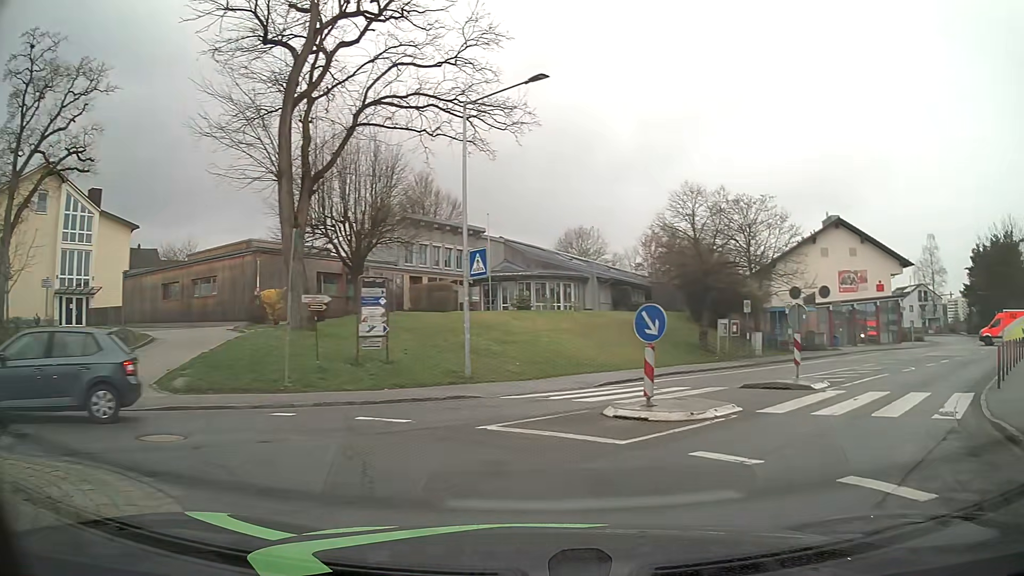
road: tertiary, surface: asphalt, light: Day
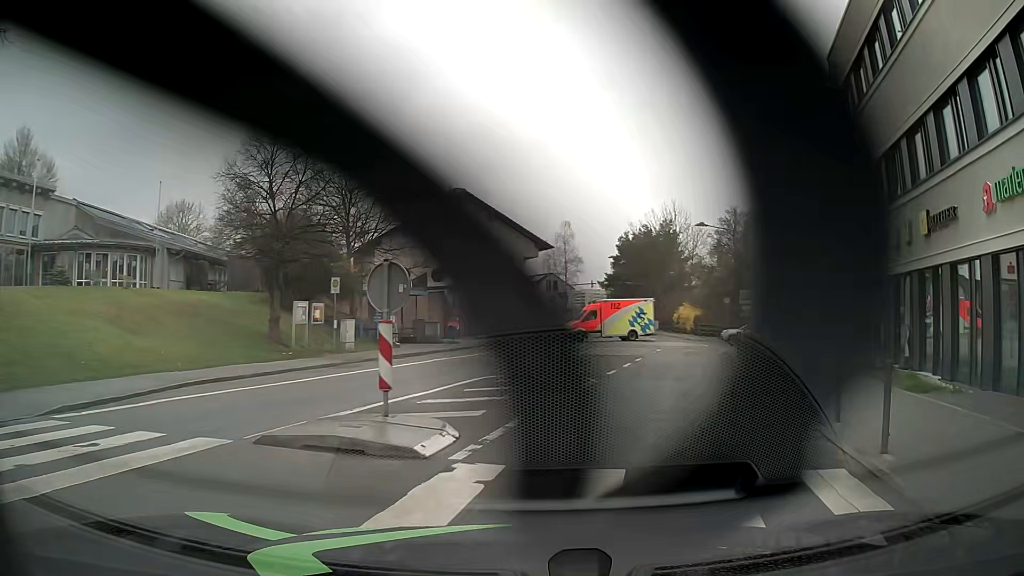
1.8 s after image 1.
(+2.7, +8.5) m; +34°
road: unclassified
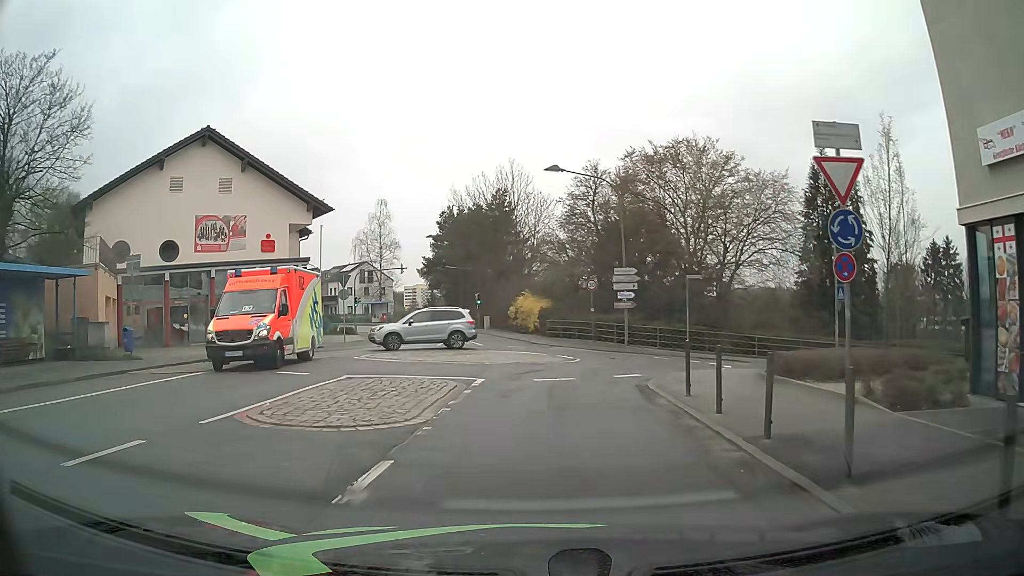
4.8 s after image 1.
(+3.4, +17.8) m; +15°
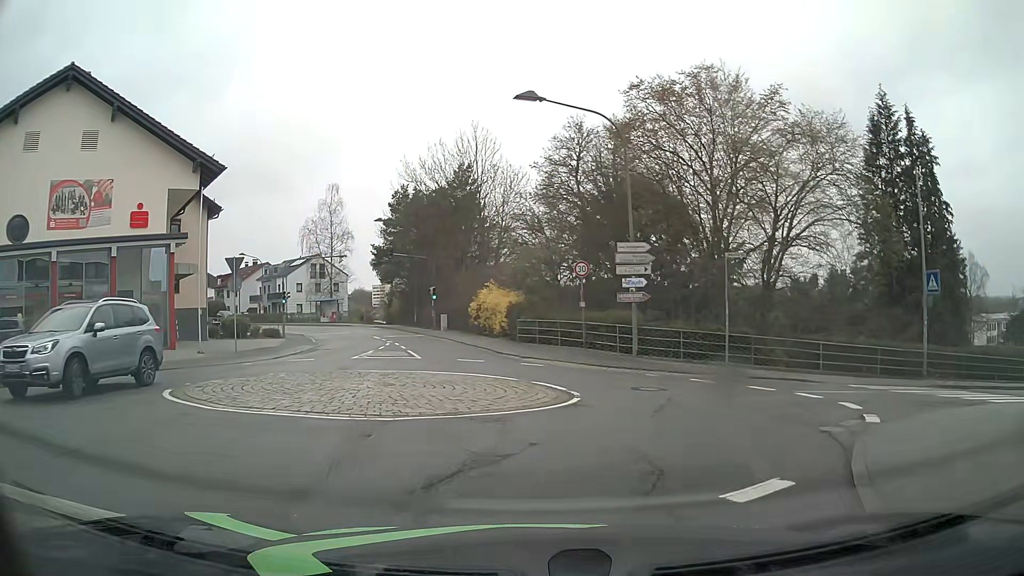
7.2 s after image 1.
(0.0, +10.5) m; +3°
